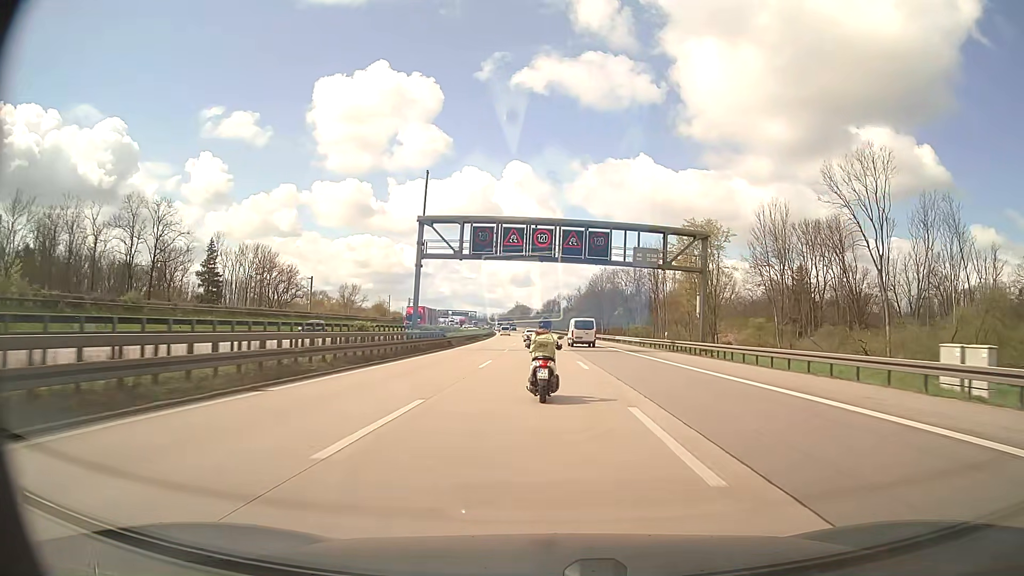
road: motorway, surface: asphalt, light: Day
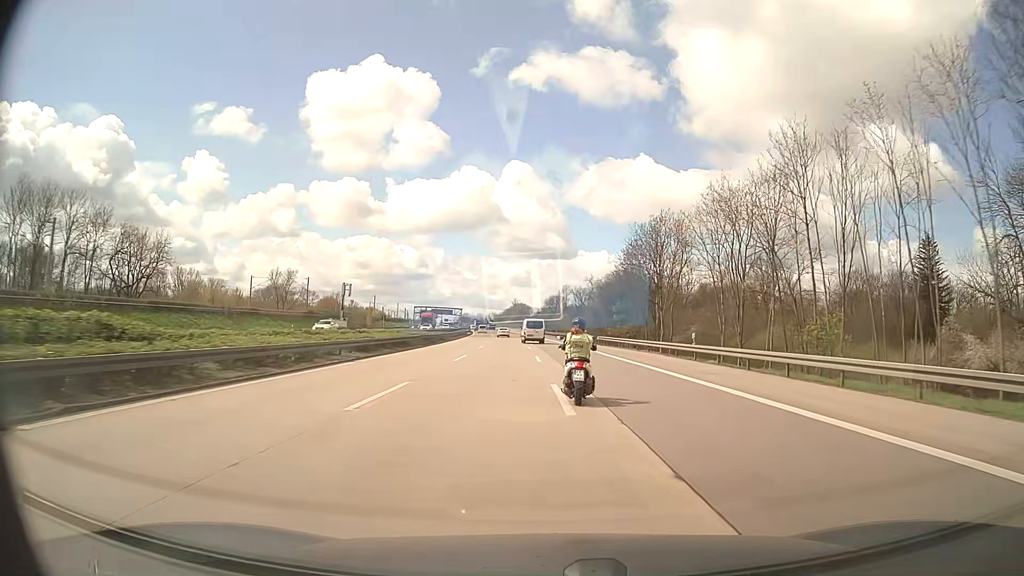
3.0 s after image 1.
(-0.6, +68.1) m; 0°
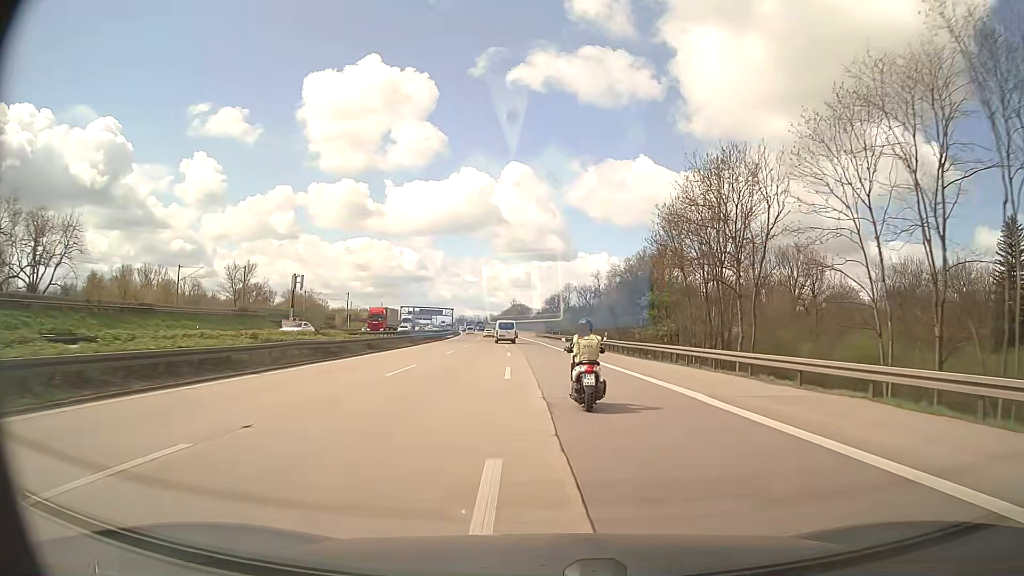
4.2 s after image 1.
(-0.1, +27.7) m; 0°
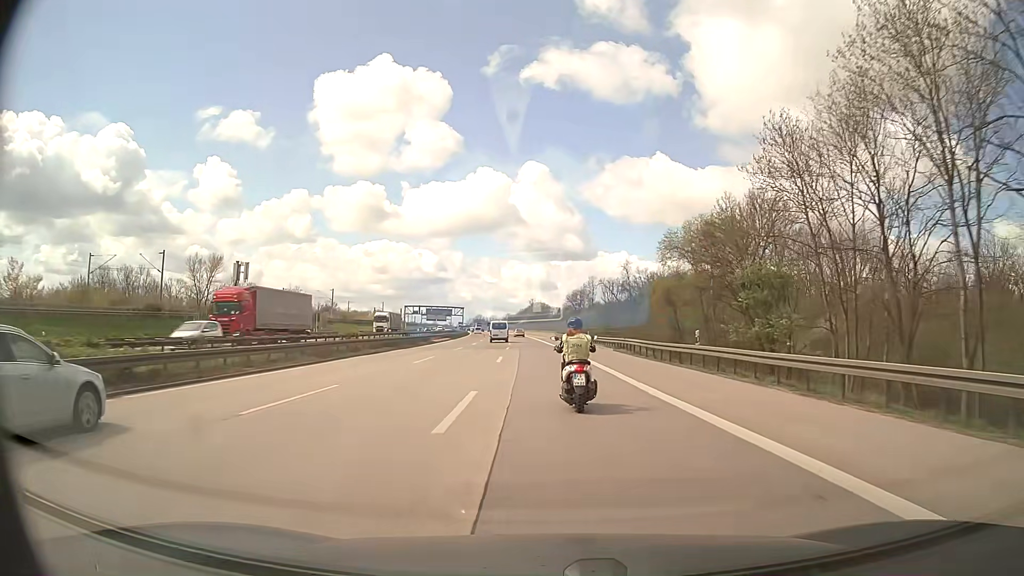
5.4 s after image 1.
(-0.3, +27.5) m; -2°
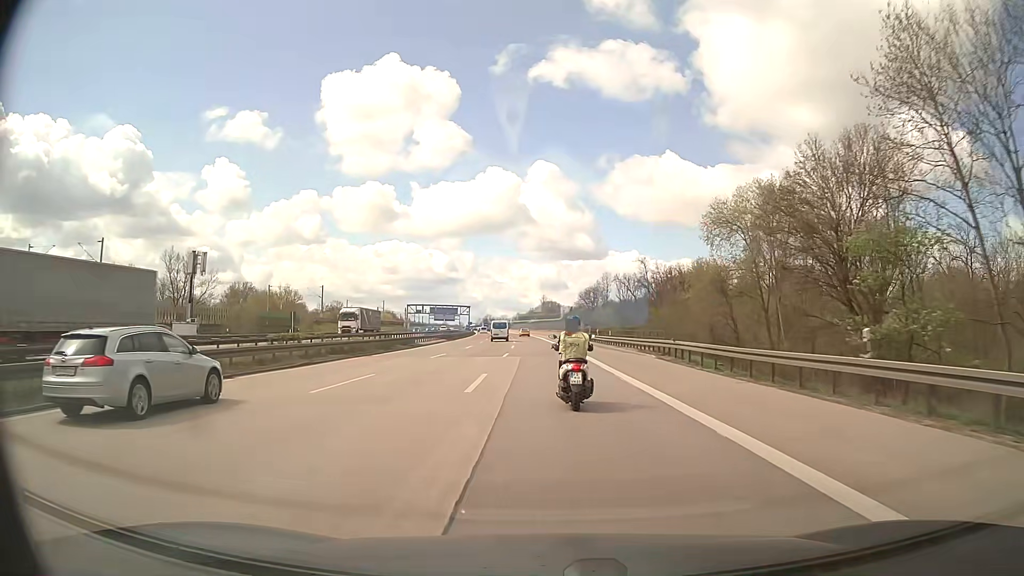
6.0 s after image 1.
(-0.1, +13.8) m; -1°
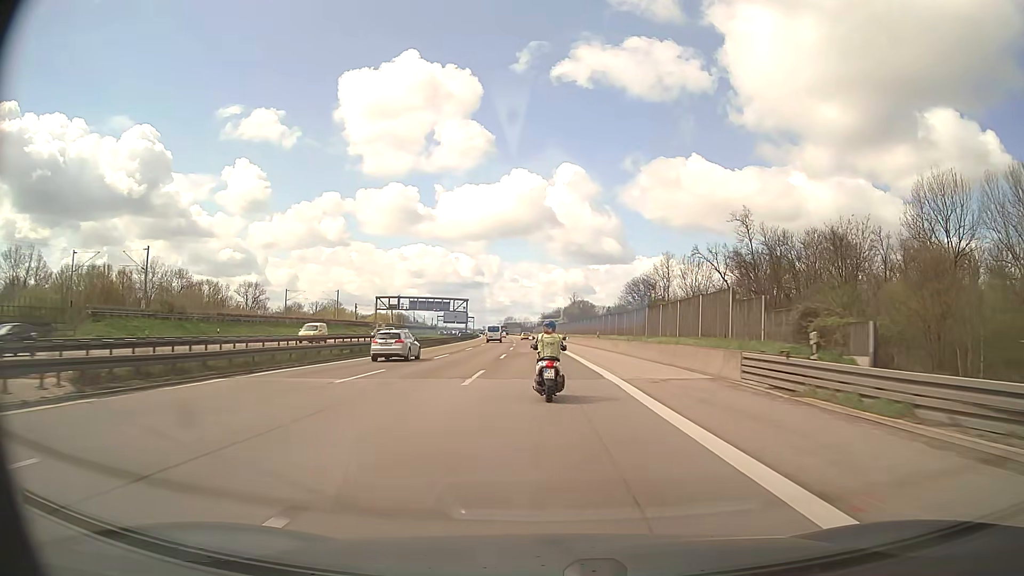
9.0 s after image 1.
(-1.6, +69.9) m; -2°
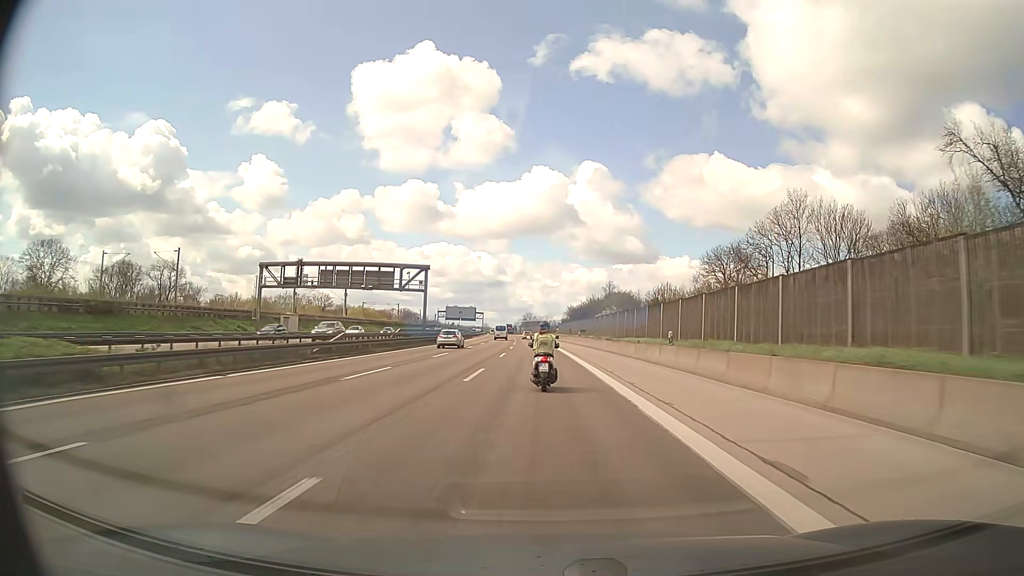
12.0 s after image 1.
(-1.7, +71.4) m; -2°
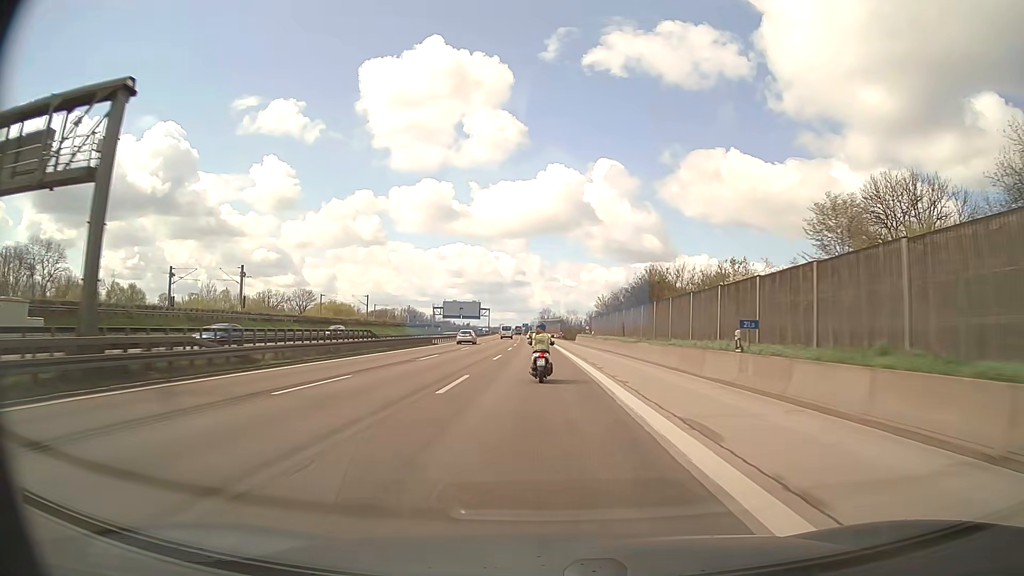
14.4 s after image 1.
(-0.8, +58.4) m; -2°
(0, +10) (0, +20) (0, +30) (0, +40) (-1, +50) (-1, +60) (-1, +70) (-1, +80) (-2, +90) (-2, +100) m
